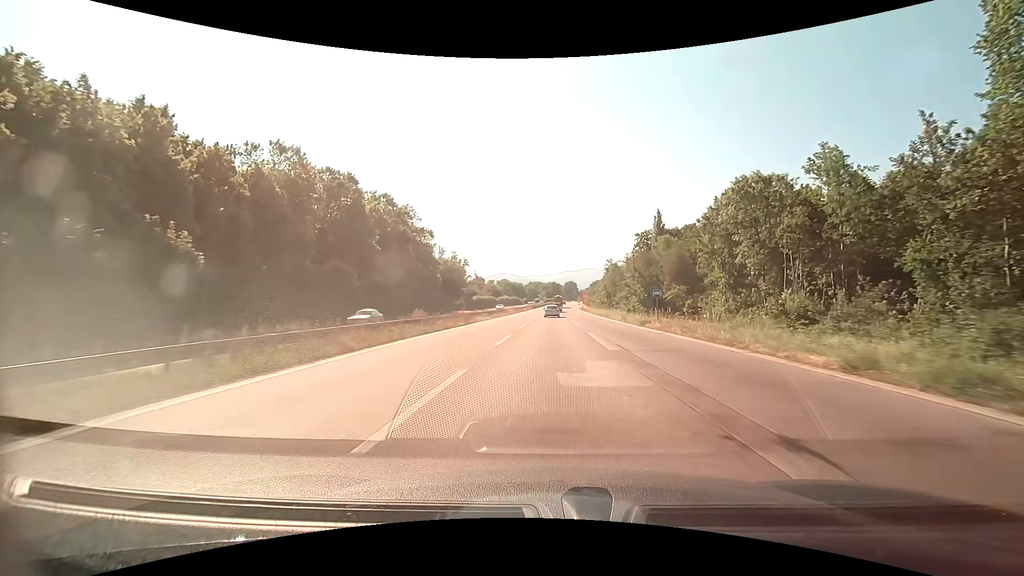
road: trunk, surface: asphalt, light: Day
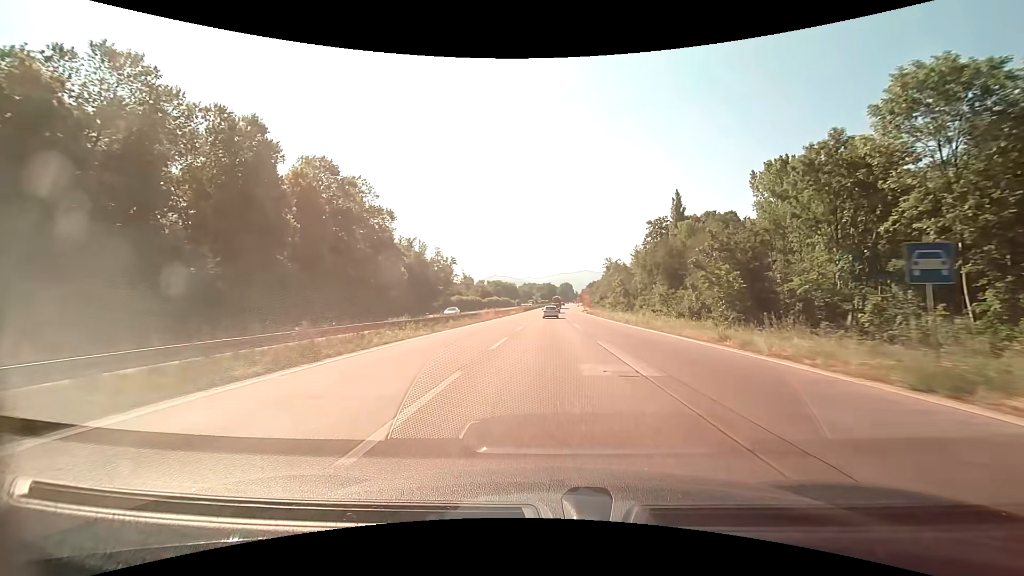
(0.0, +25.5) m; 0°
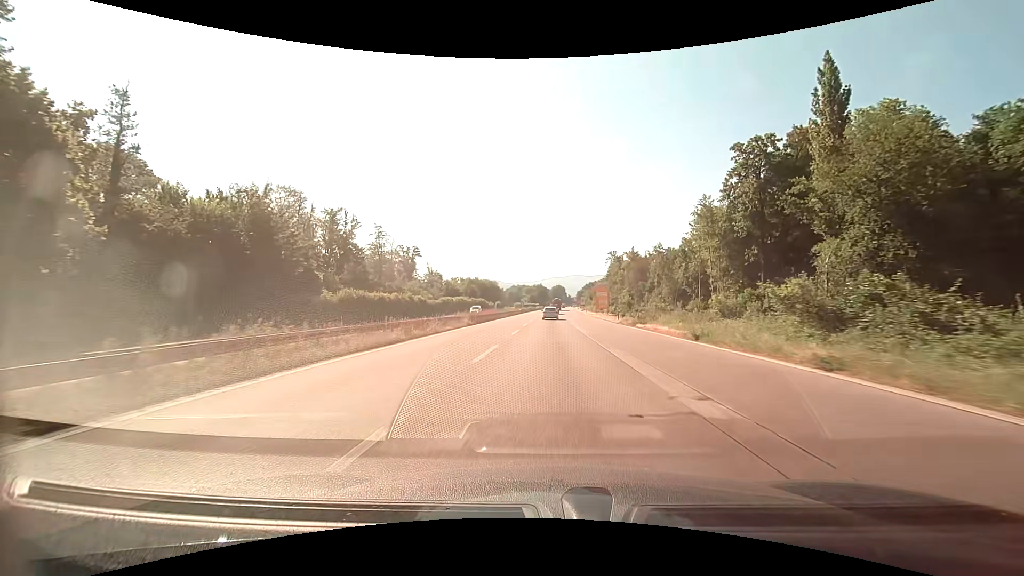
(+0.6, +63.8) m; +1°
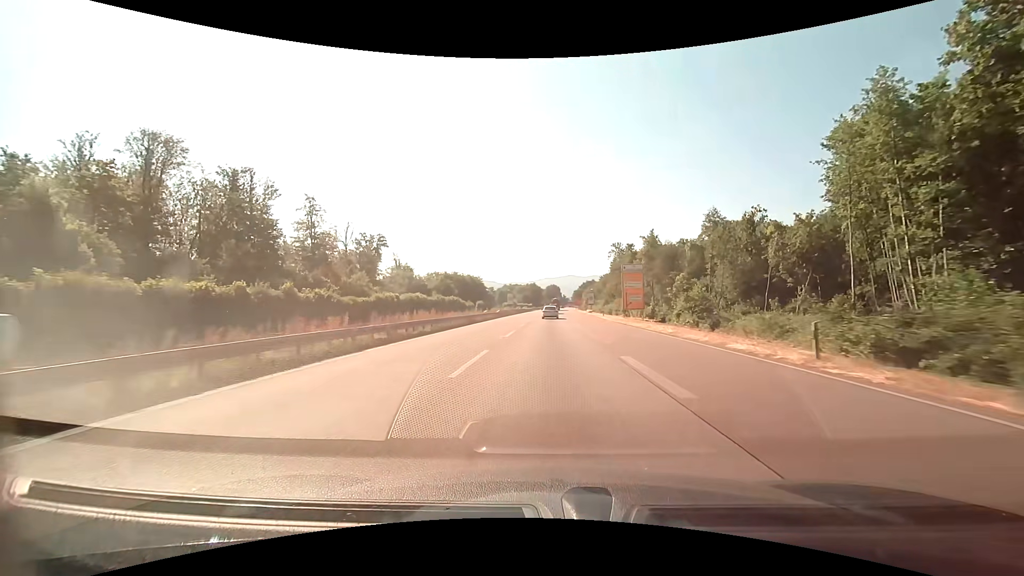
(+0.3, +38.7) m; +1°
(0, +10) (0, +20) (0, +30) (0, +40) (0, +50) (0, +60) (0, +70) (+1, +80) (+1, +90) (+1, +100) m
